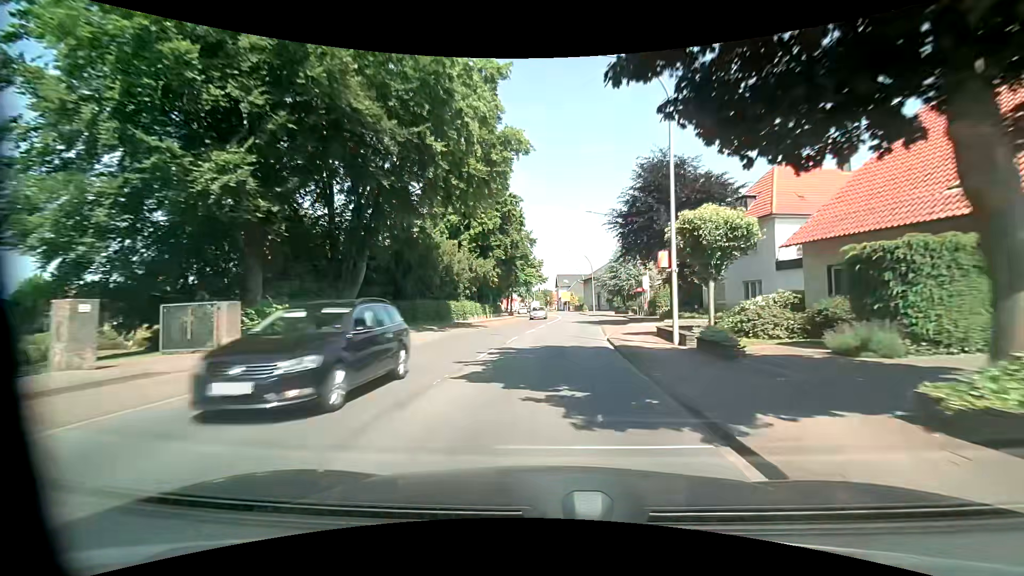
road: primary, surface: asphalt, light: Day
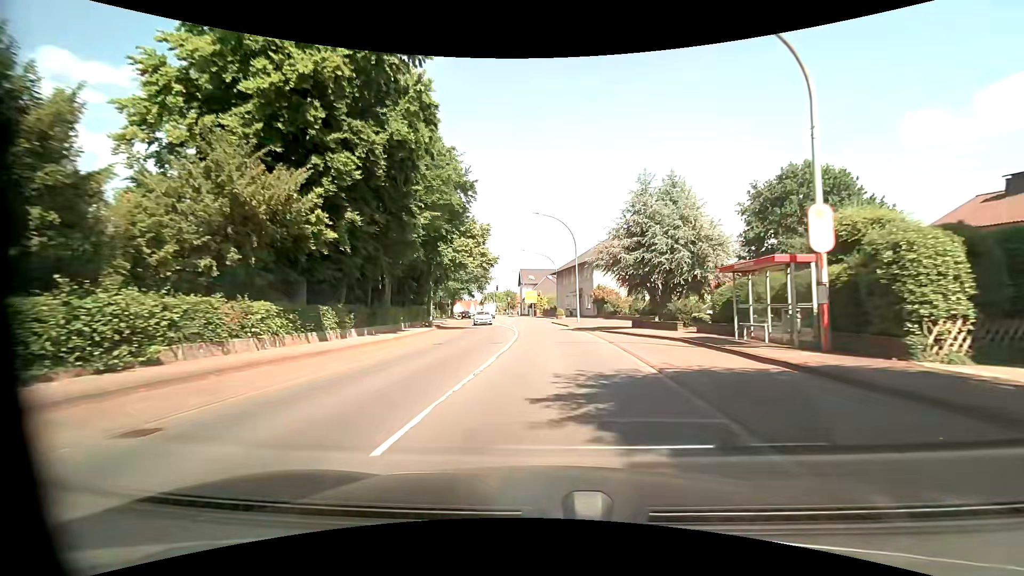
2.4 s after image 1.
(+1.5, +32.8) m; +4°
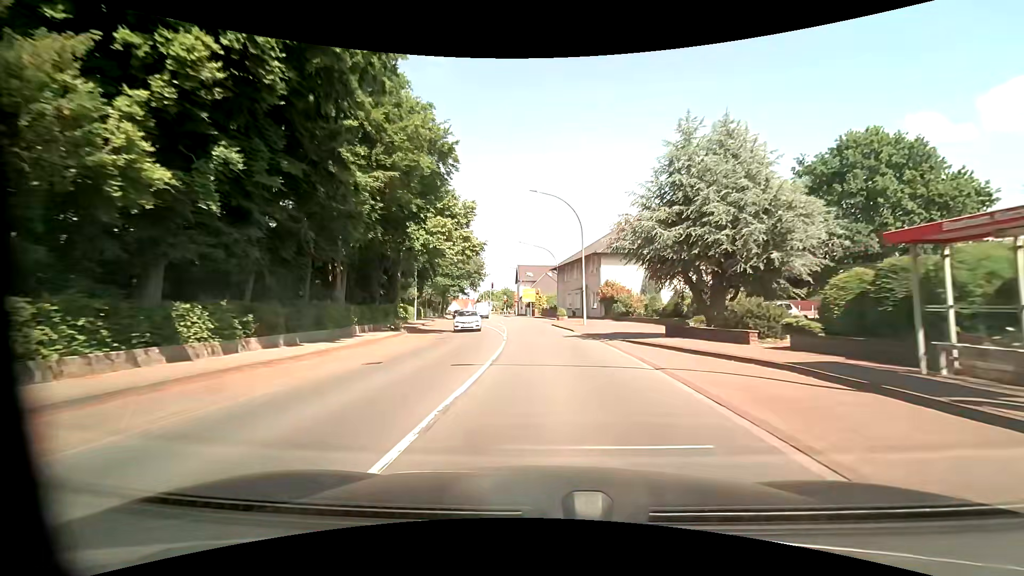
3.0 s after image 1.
(0.0, +8.2) m; 0°
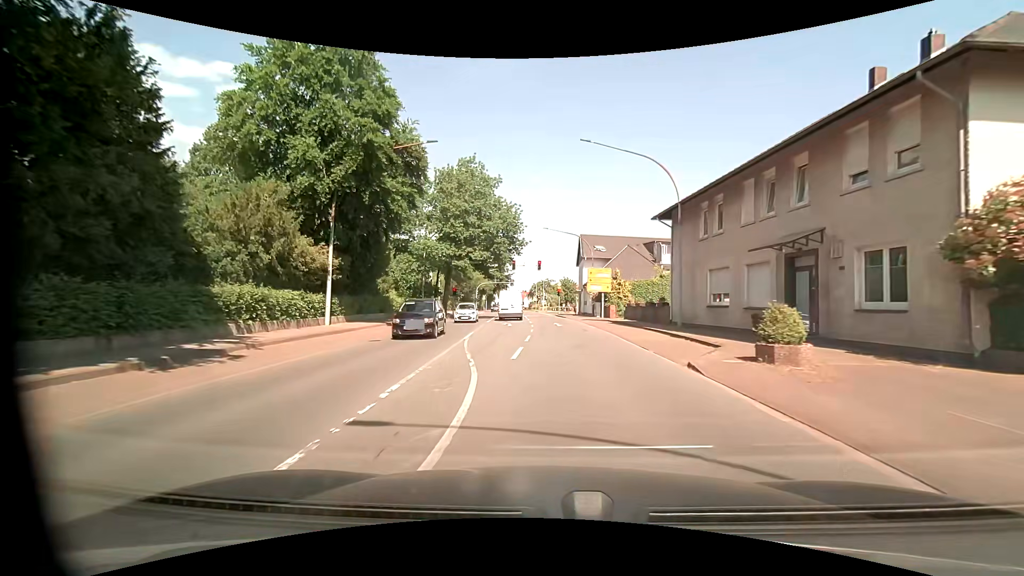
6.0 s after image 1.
(-1.7, +37.2) m; -7°
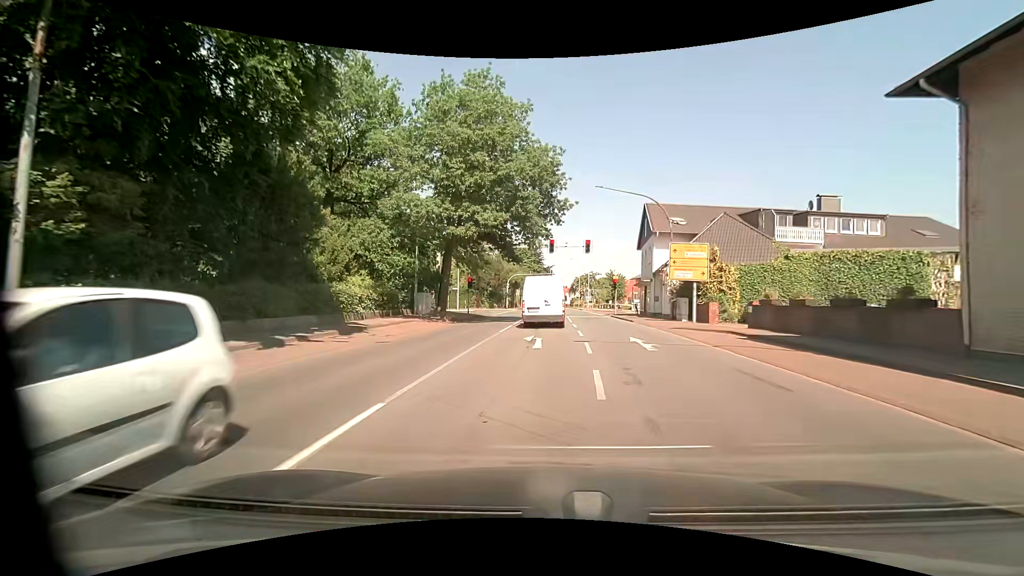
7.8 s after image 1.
(-0.6, +17.1) m; -4°
